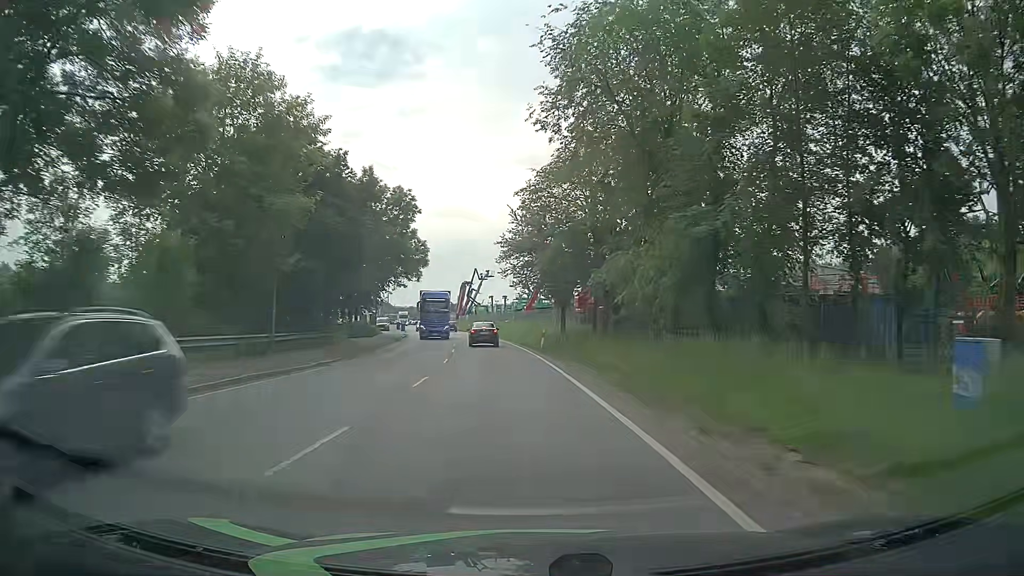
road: primary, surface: asphalt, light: Day
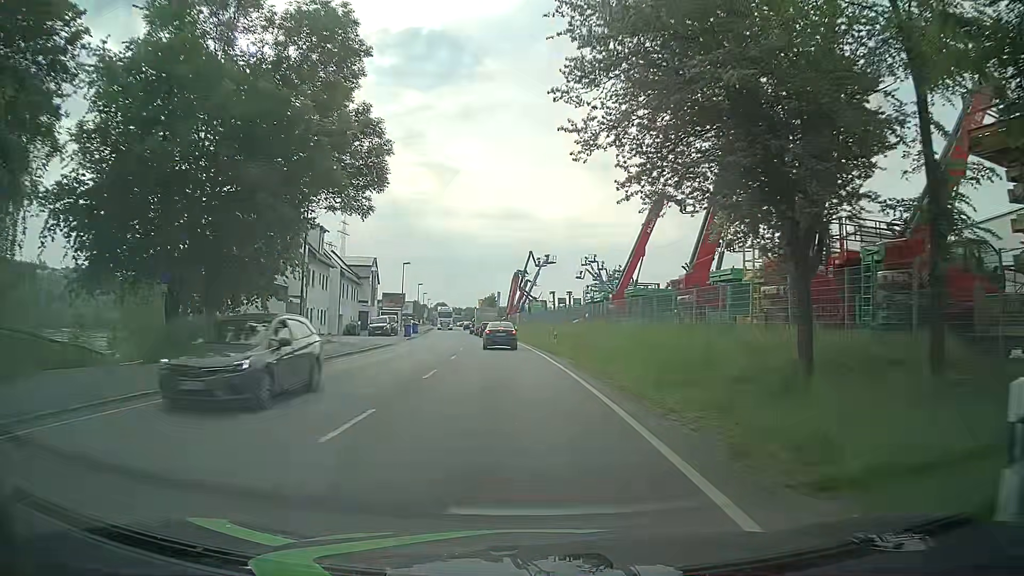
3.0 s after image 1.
(-1.7, +34.5) m; -5°
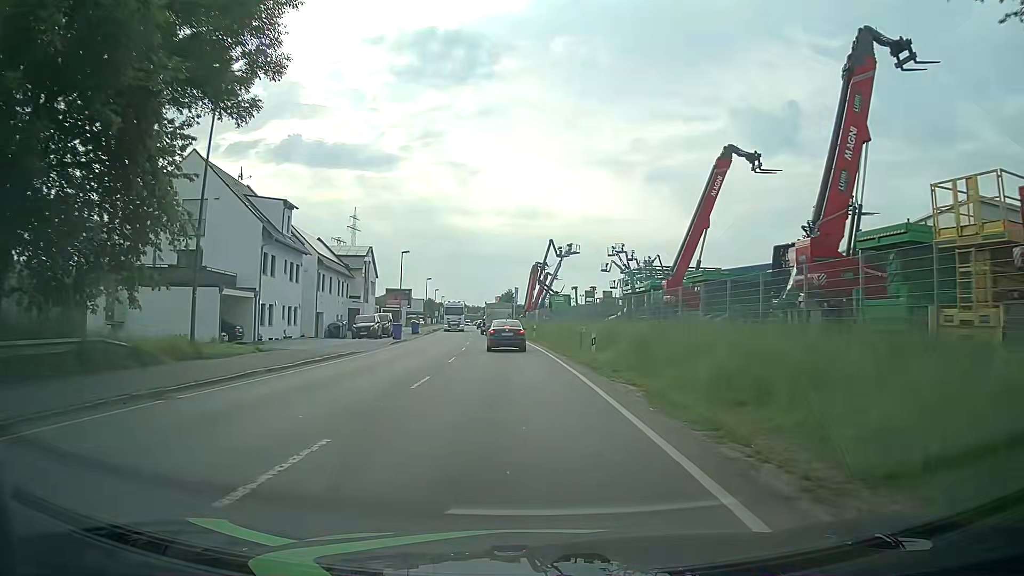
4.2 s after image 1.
(-0.2, +11.6) m; -2°
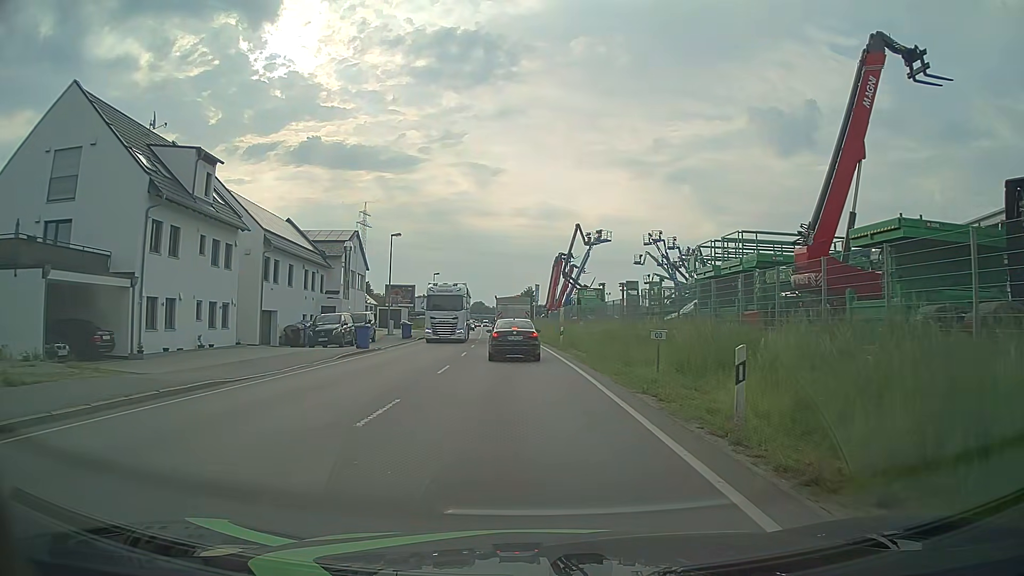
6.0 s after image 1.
(-0.1, +13.8) m; -2°
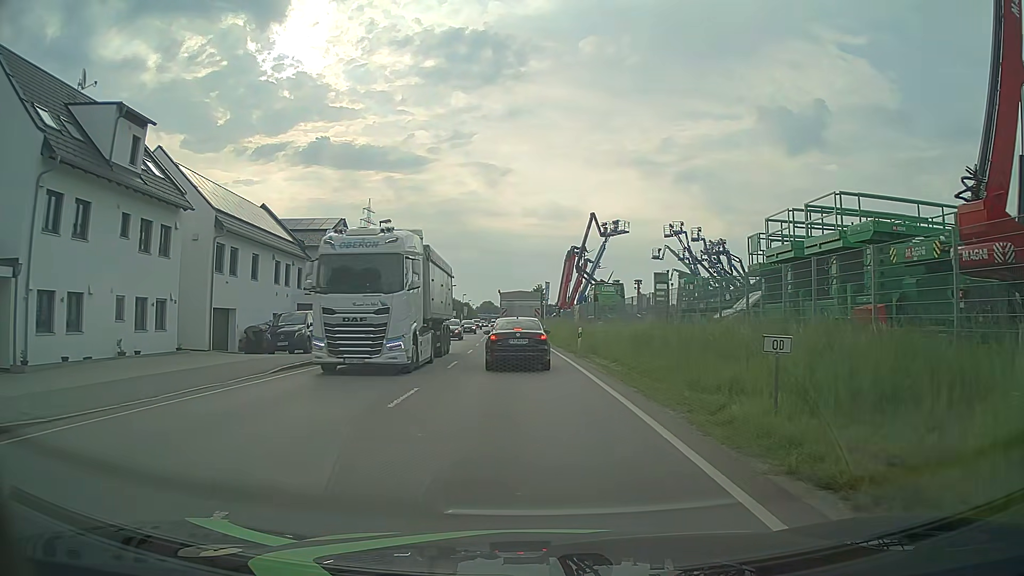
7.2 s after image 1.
(0.0, +7.0) m; 0°
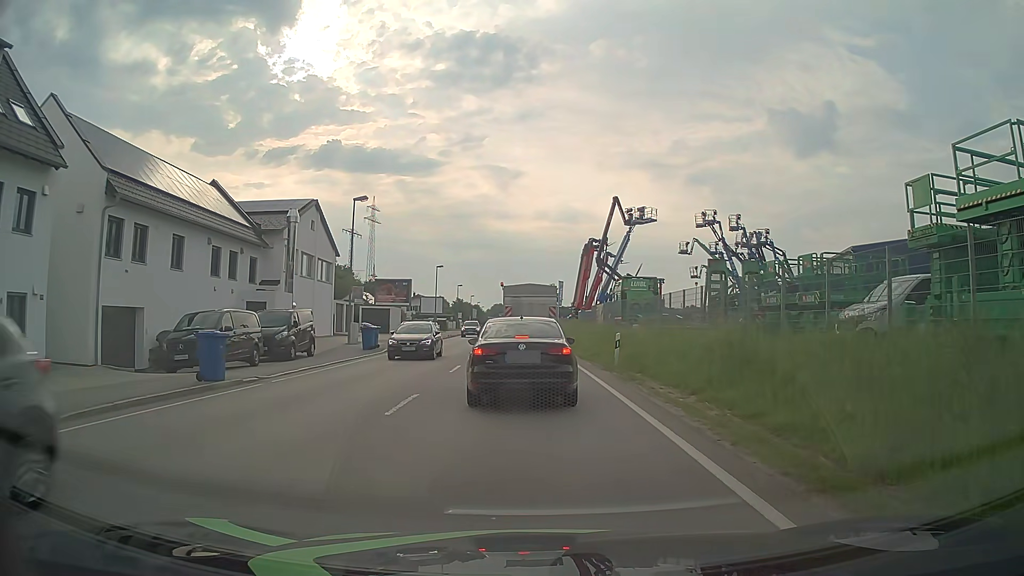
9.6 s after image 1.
(-0.1, +9.4) m; +1°
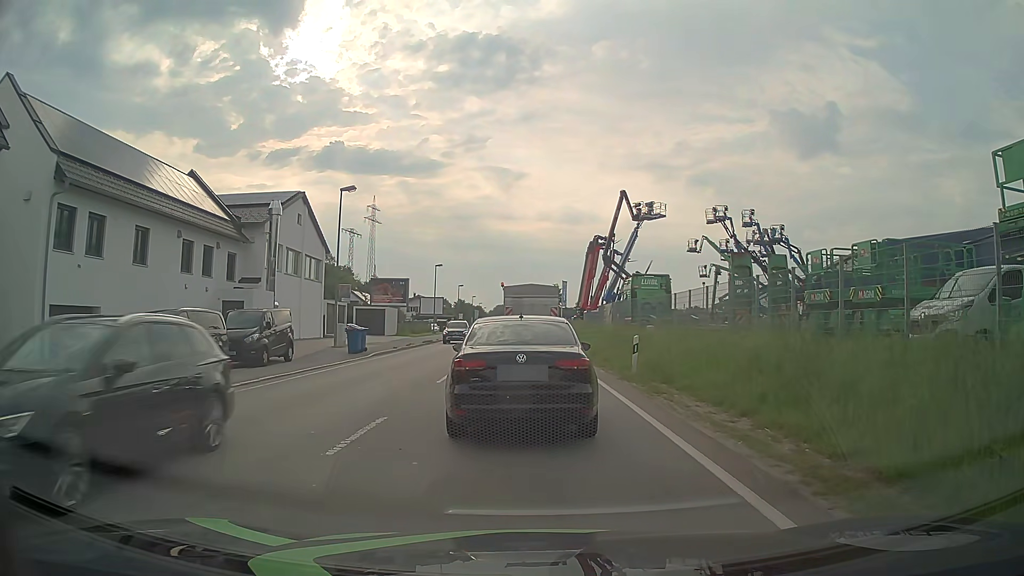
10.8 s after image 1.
(-0.1, +3.0) m; -2°
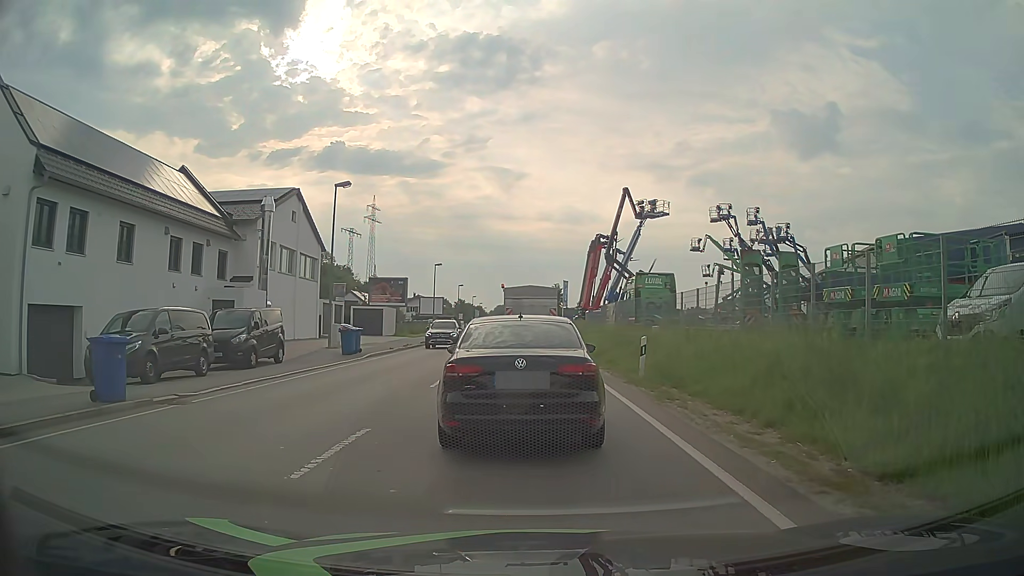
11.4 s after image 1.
(0.0, +1.1) m; -1°
(0, +10) (0, +20) (0, +30) (0, +40) (0, +50) (-1, +60) (-1, +70) (-1, +80) (-1, +90) (-1, +100) m
